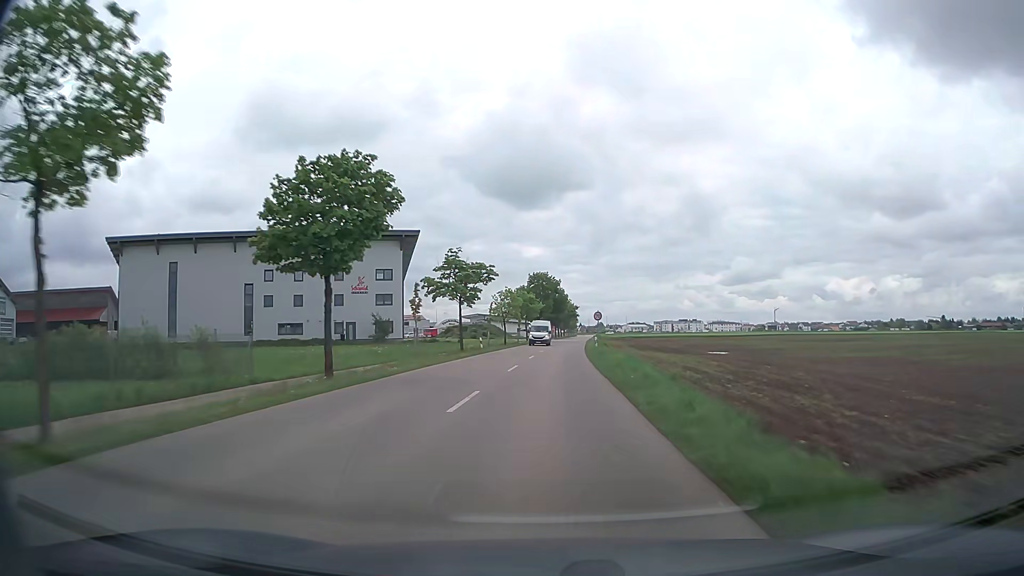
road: tertiary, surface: asphalt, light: Day
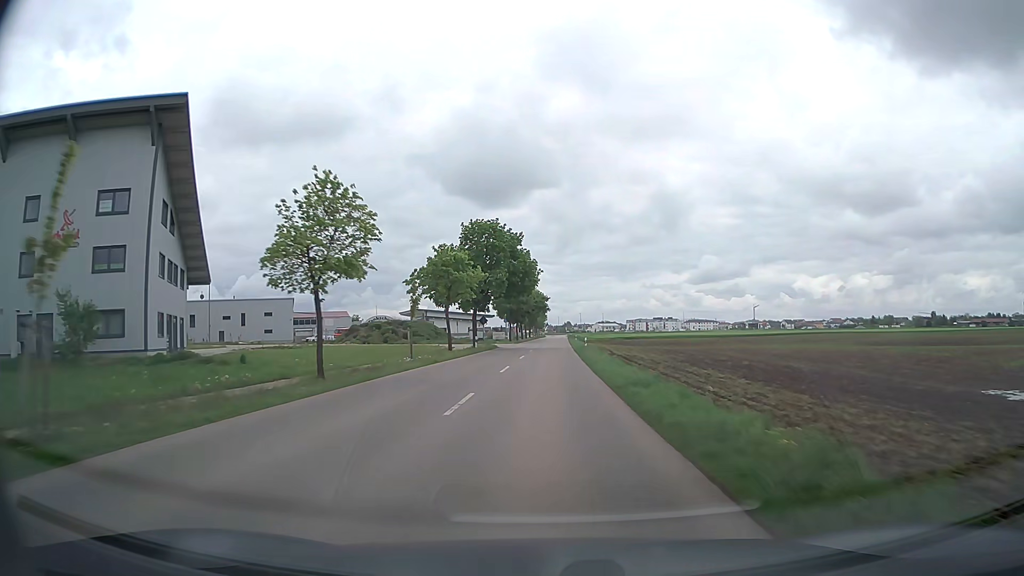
(+1.4, +48.1) m; +3°
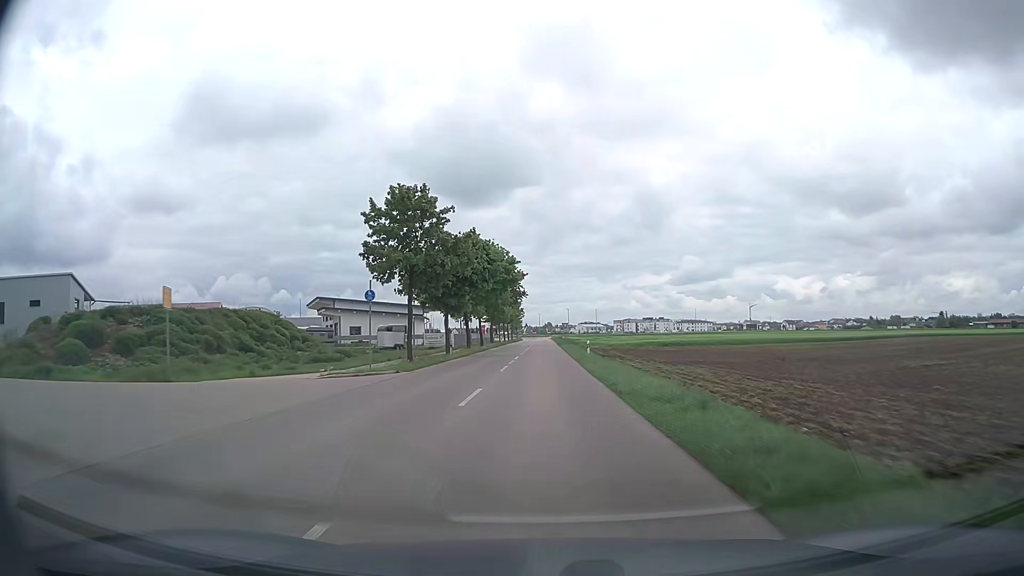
(+0.9, +58.4) m; +2°
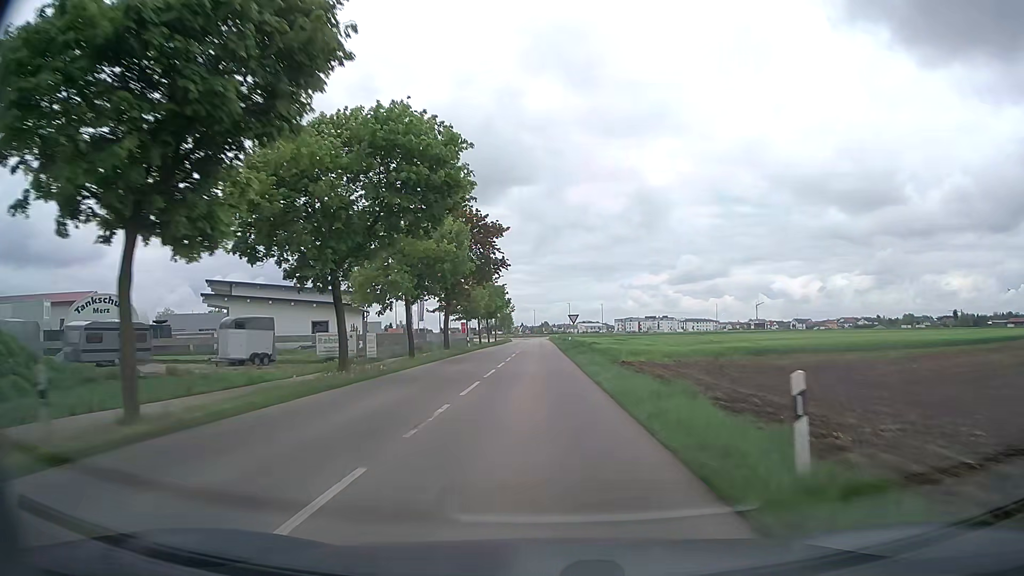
(+0.1, +34.1) m; 0°
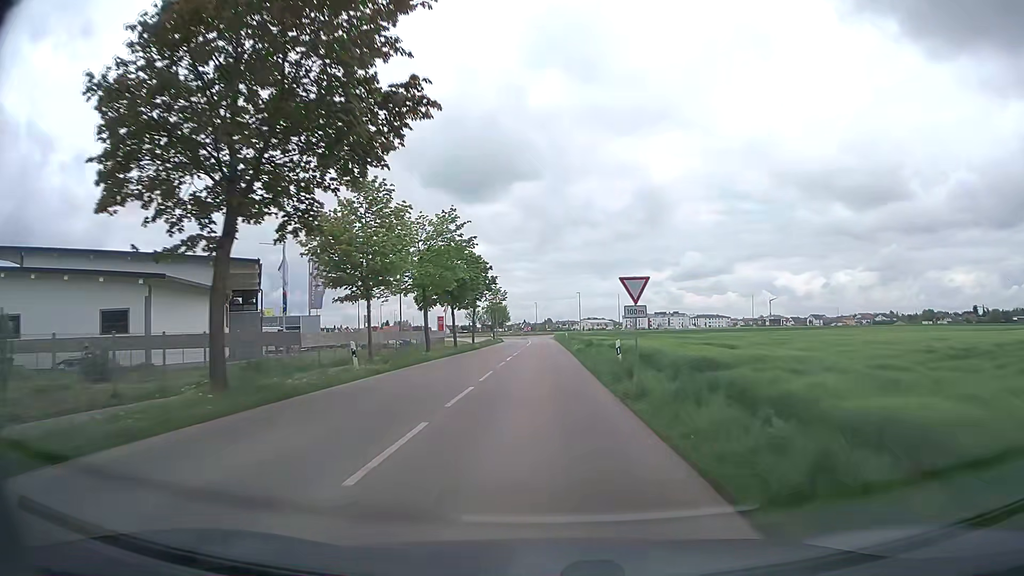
(-0.1, +32.9) m; 0°
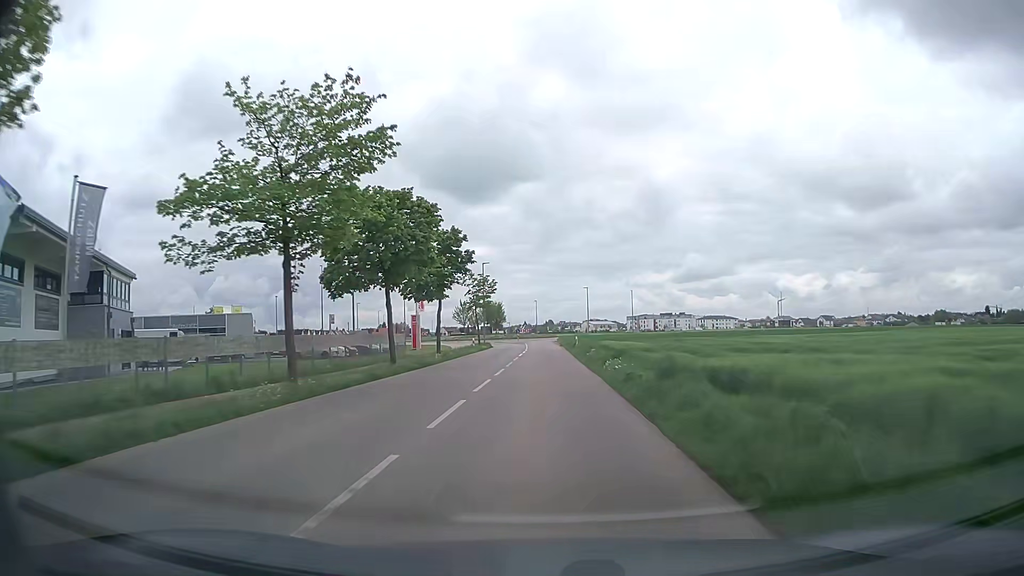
(0.0, +20.3) m; 0°
(0, +10) (0, +20) (0, +30) (0, +40) (0, +50) (0, +60) (0, +70) (0, +80) (-1, +90) (0, +100) m
